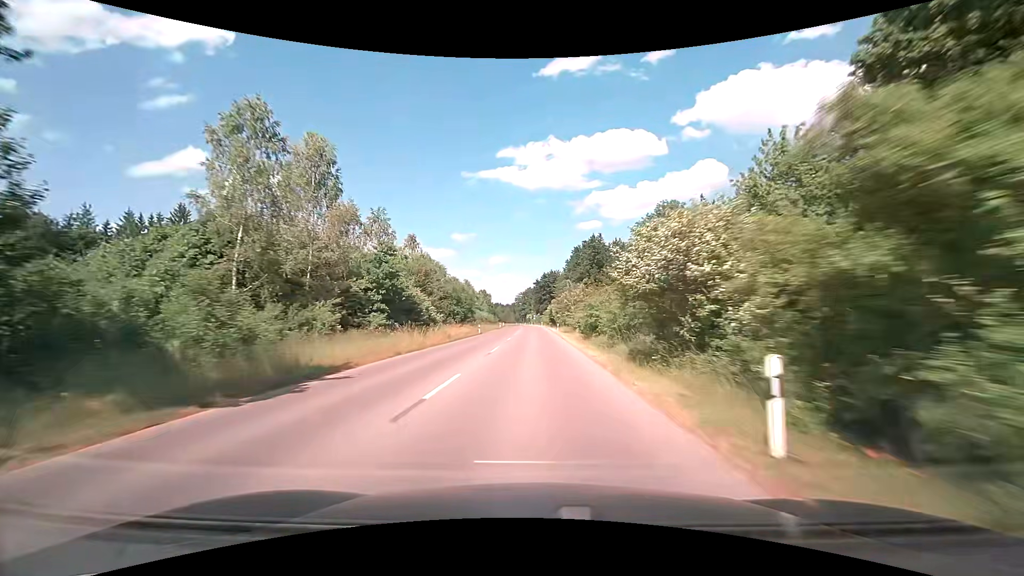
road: tertiary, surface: asphalt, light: Day
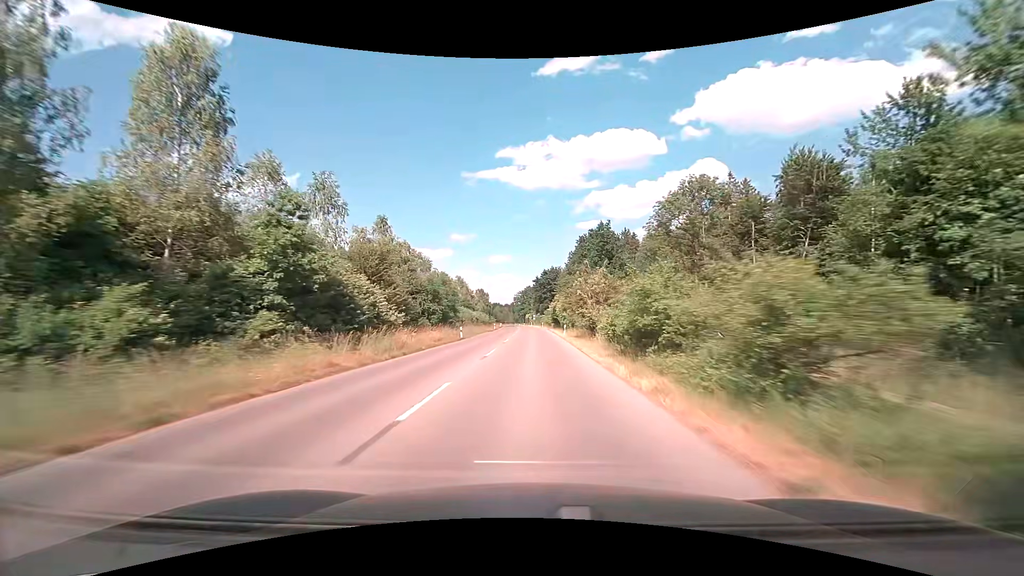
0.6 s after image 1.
(0.0, +13.5) m; 0°
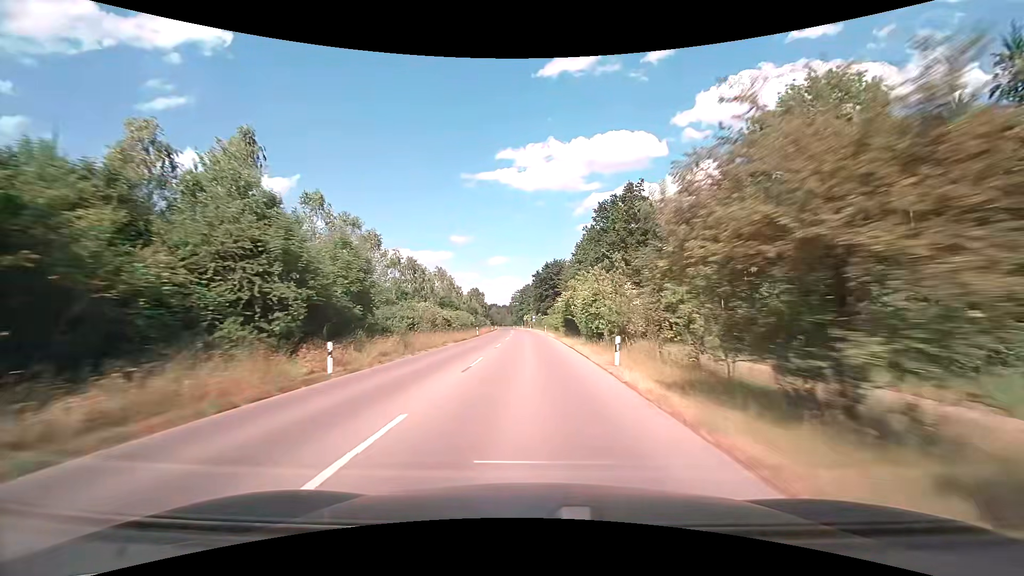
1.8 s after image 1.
(-0.1, +27.1) m; 0°
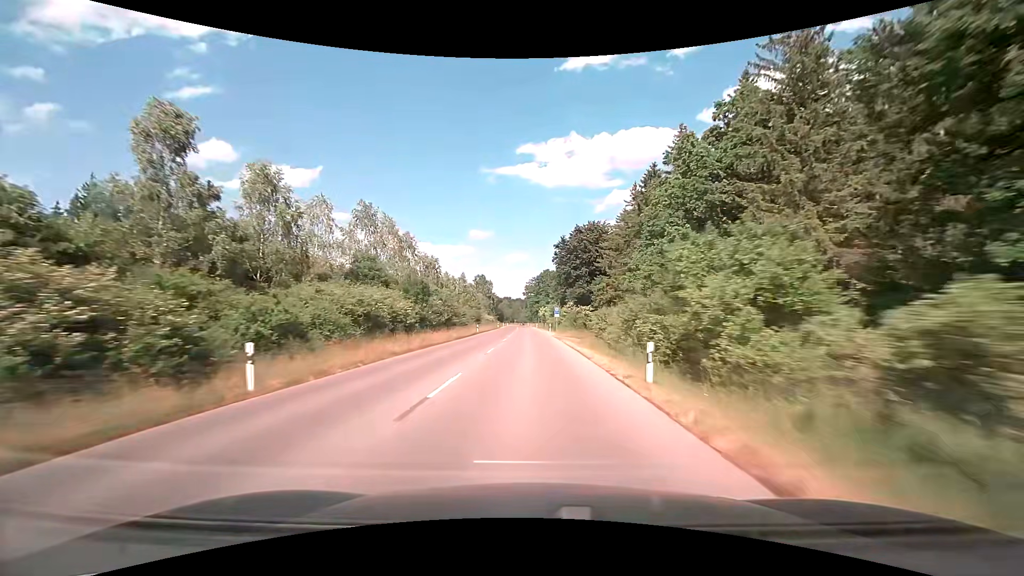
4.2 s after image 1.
(-0.7, +54.2) m; -2°
(0, +10) (0, +20) (0, +30) (0, +40) (-1, +50) (-1, +60) (-1, +70) (-2, +80) (-2, +90) (-2, +100) m
